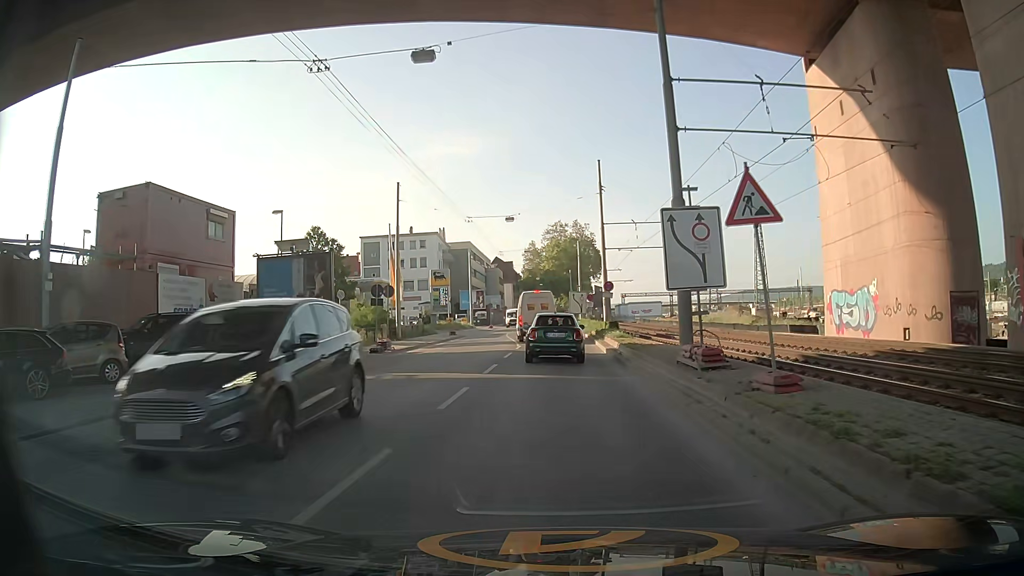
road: secondary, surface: asphalt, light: Day
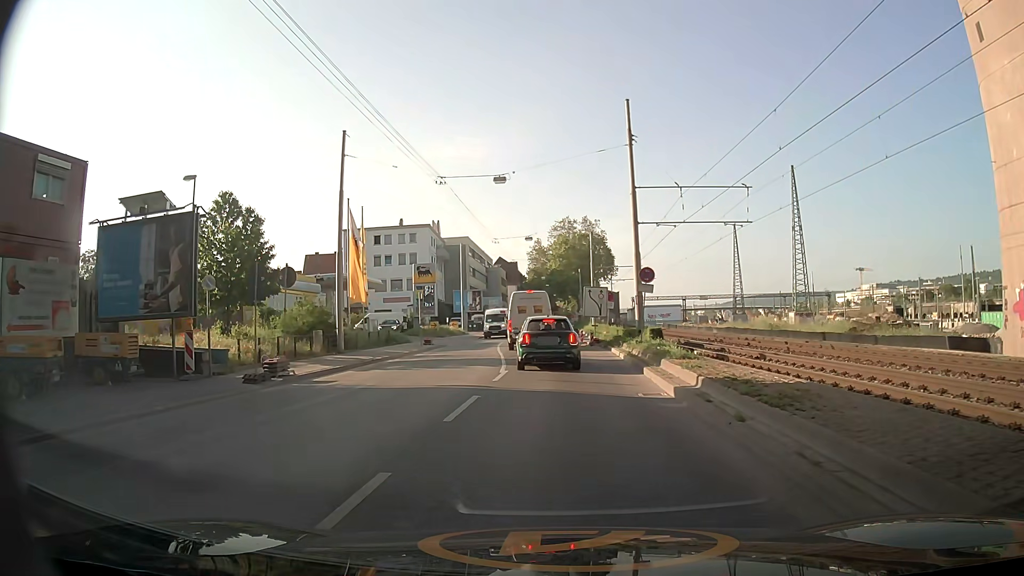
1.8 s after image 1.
(-0.2, +13.0) m; 0°
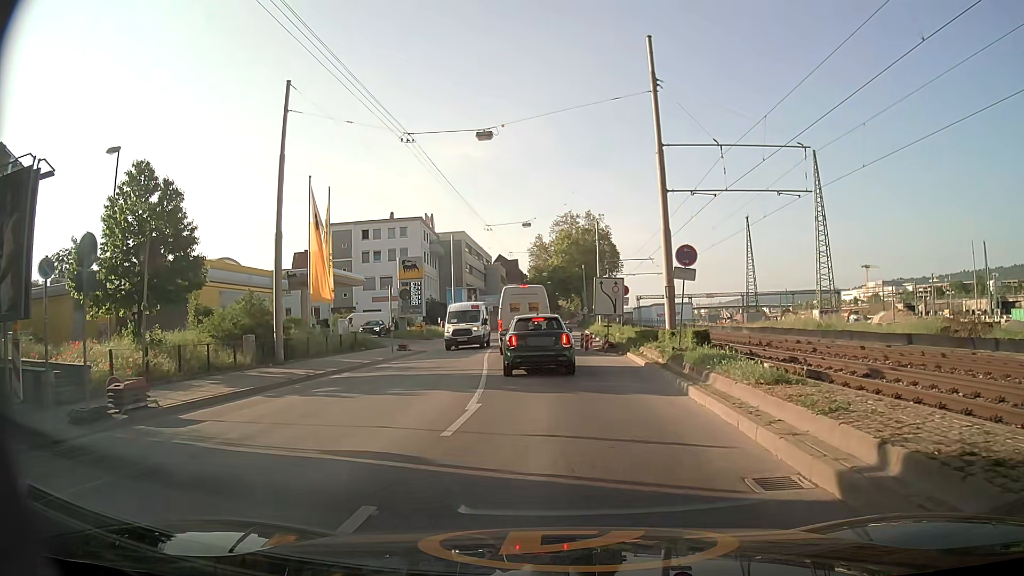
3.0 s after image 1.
(+0.1, +7.1) m; -2°
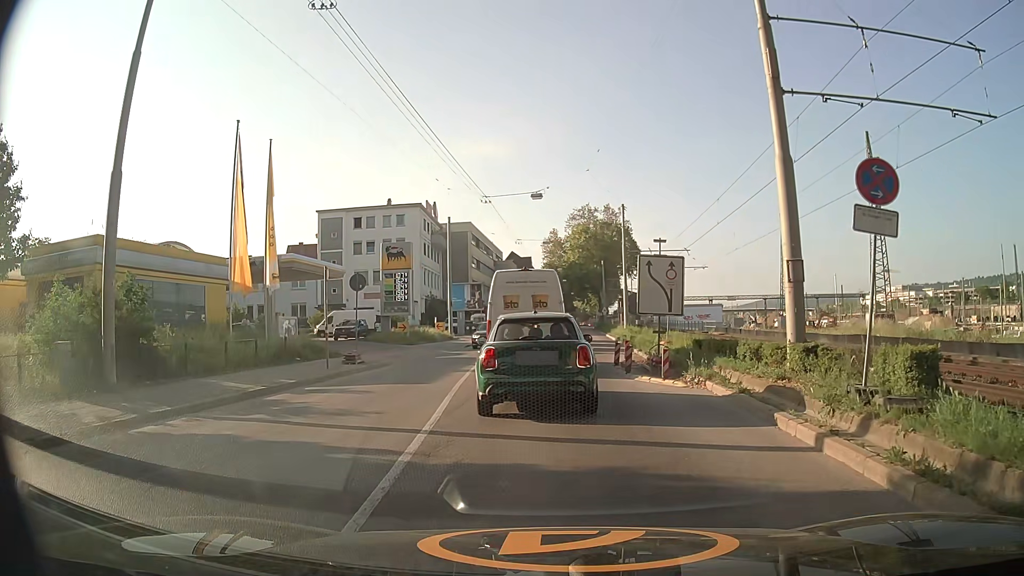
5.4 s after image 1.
(+0.1, +10.2) m; -1°
